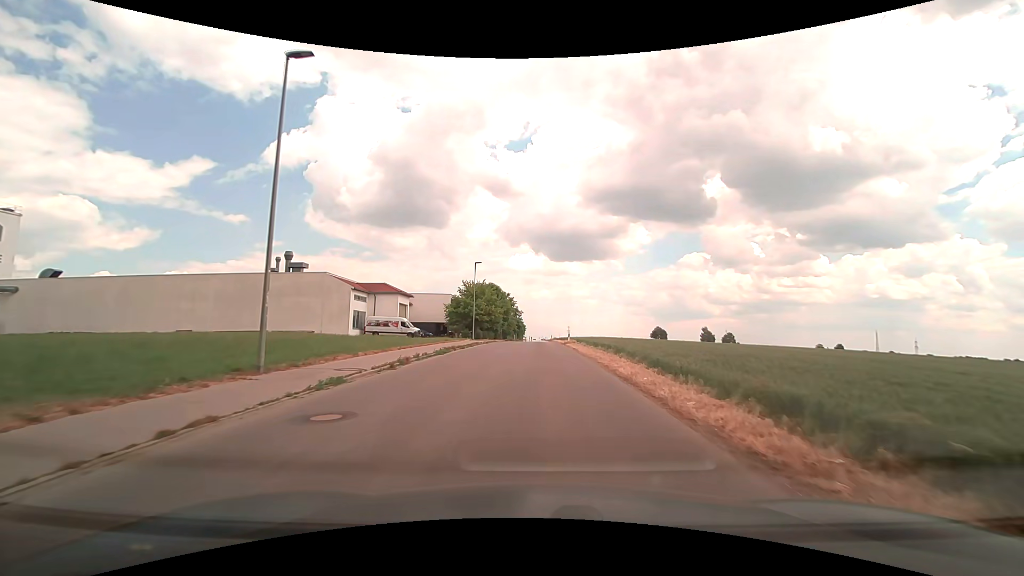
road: unclassified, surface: asphalt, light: Day
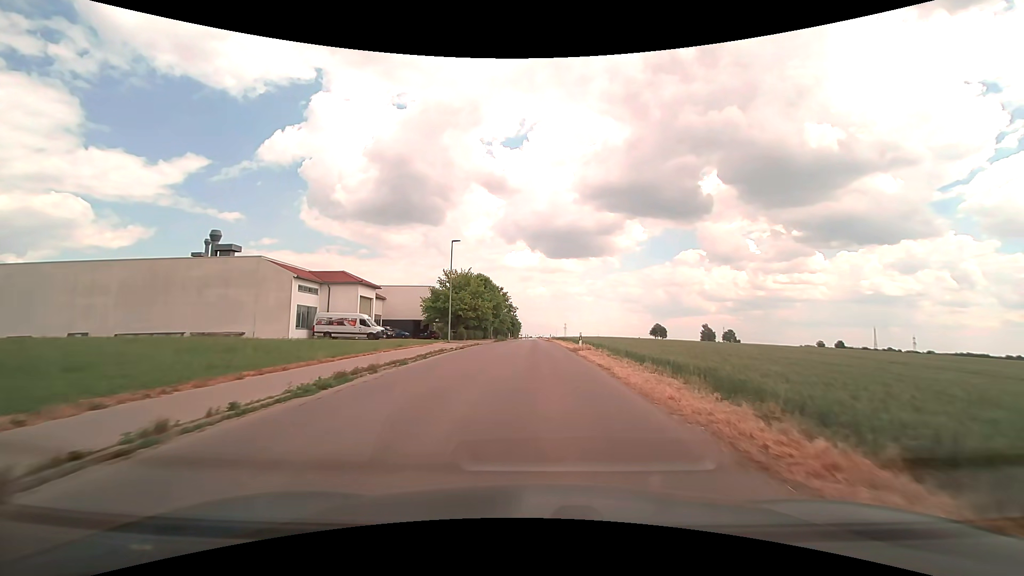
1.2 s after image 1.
(+0.1, +13.5) m; +1°
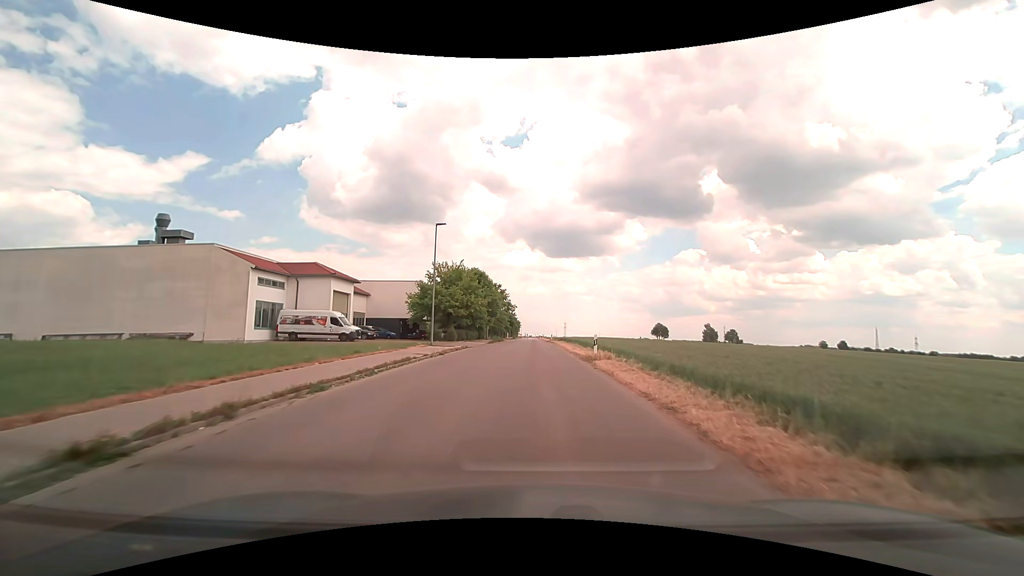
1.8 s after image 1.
(0.0, +7.0) m; 0°
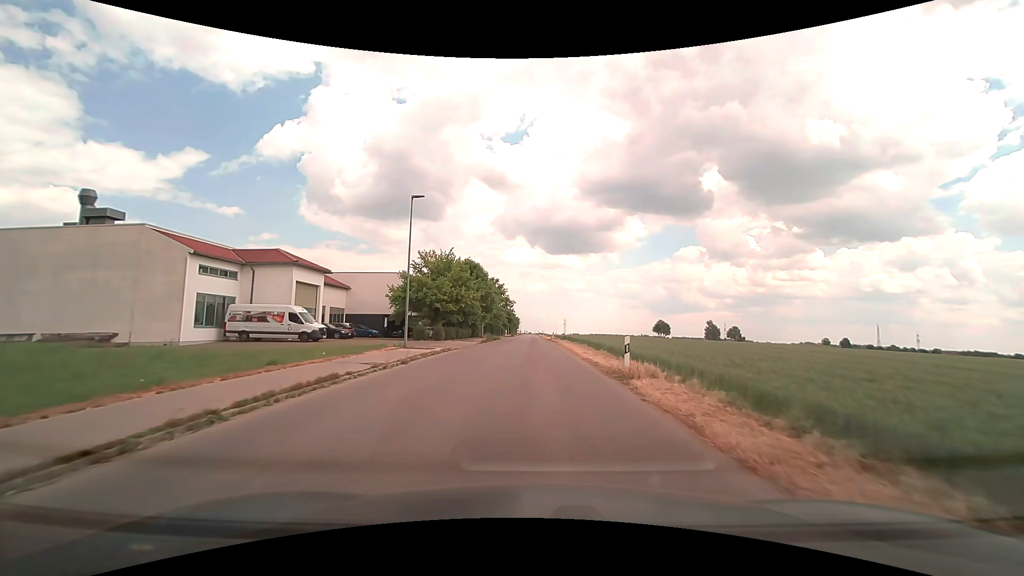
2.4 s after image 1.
(0.0, +7.1) m; 0°
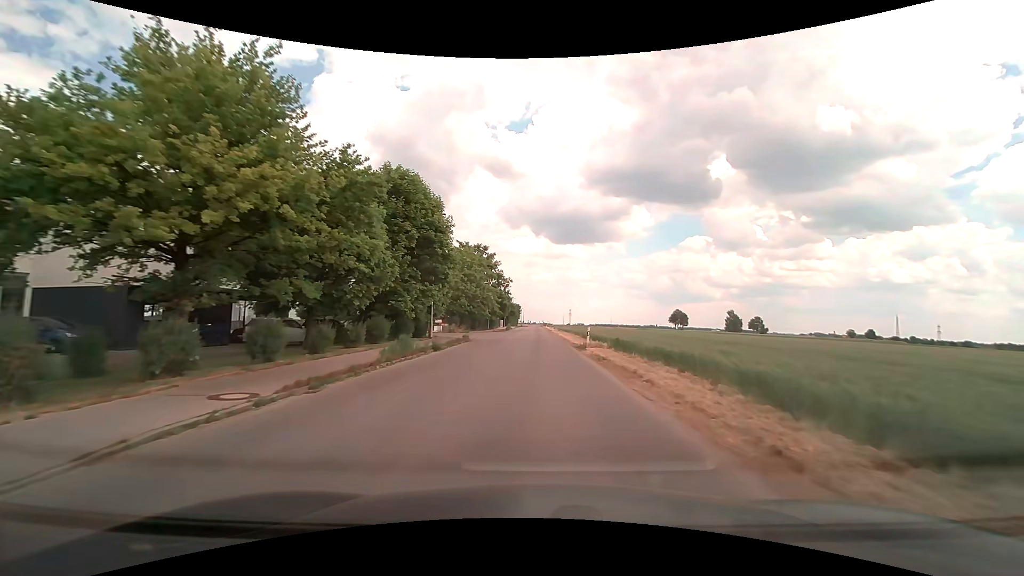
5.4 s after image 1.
(-0.2, +38.2) m; -1°
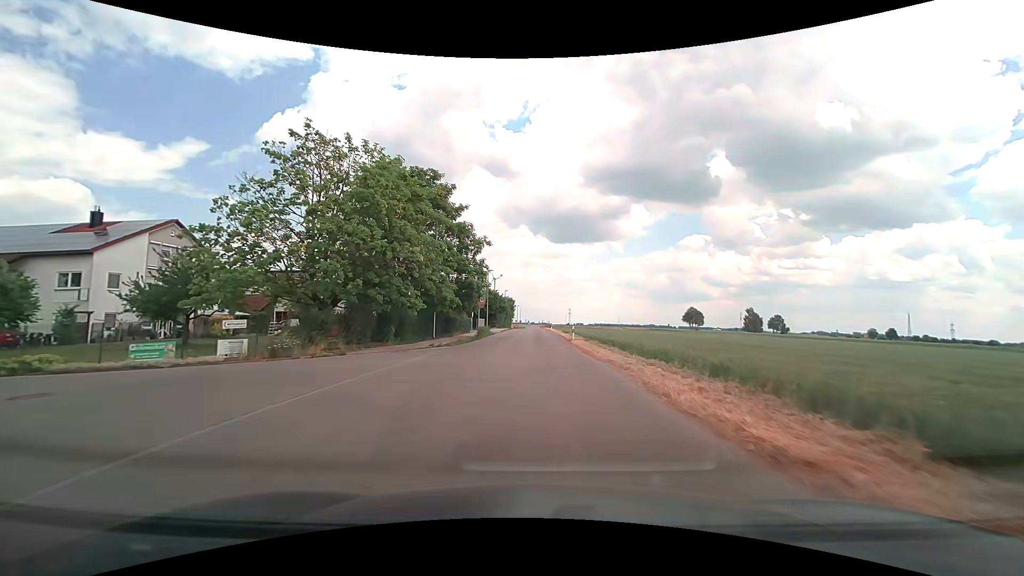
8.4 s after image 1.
(-0.1, +40.6) m; 0°
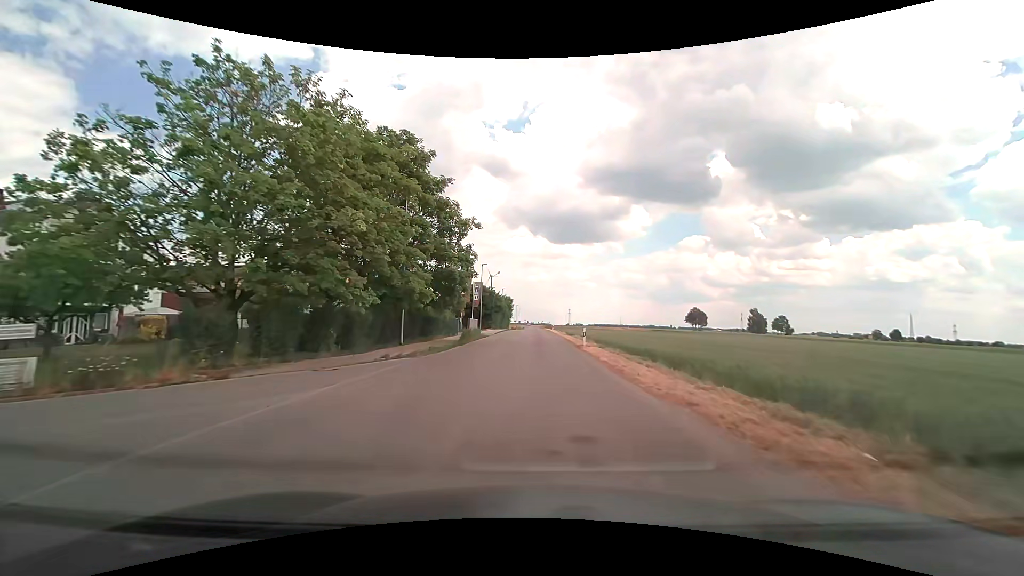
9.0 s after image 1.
(0.0, +8.2) m; 0°
